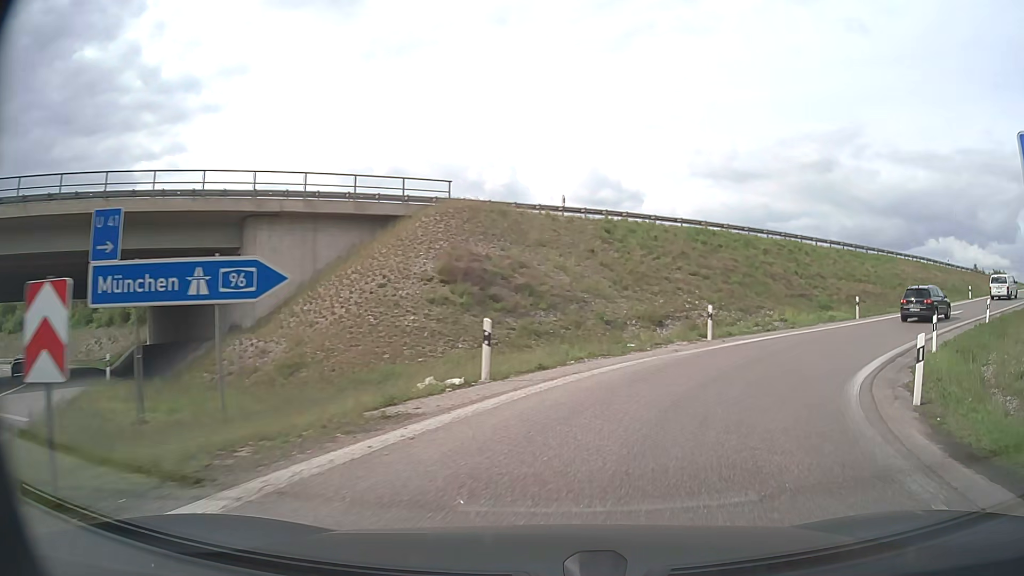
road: motorway_link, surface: asphalt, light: Day
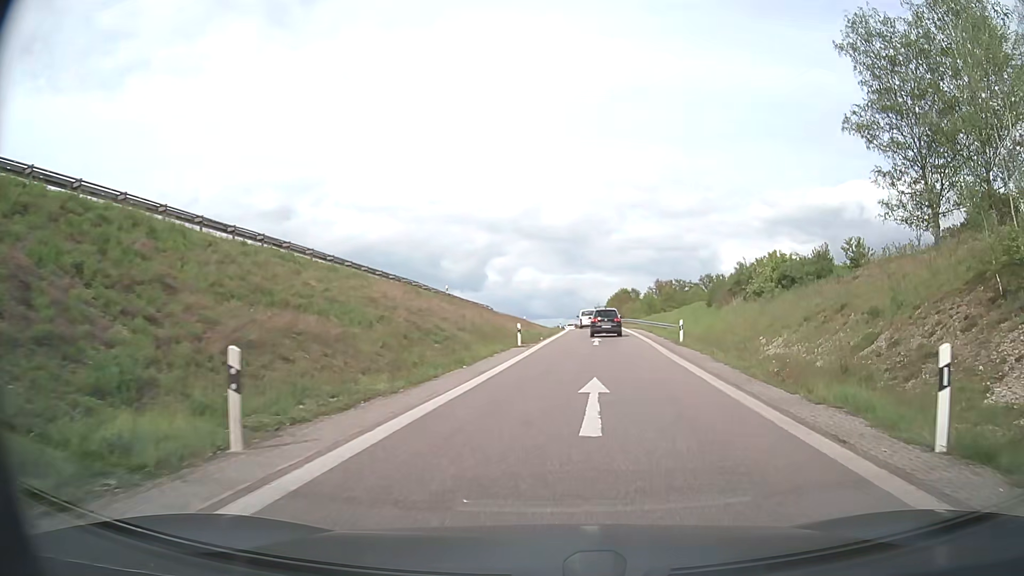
(+11.5, +24.7) m; +46°
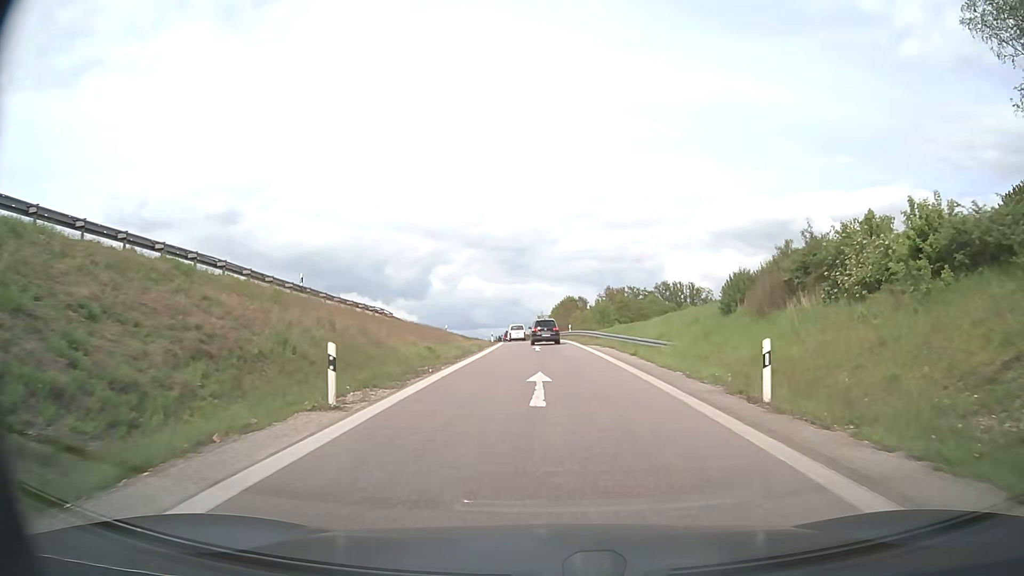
(+1.3, +19.5) m; +5°
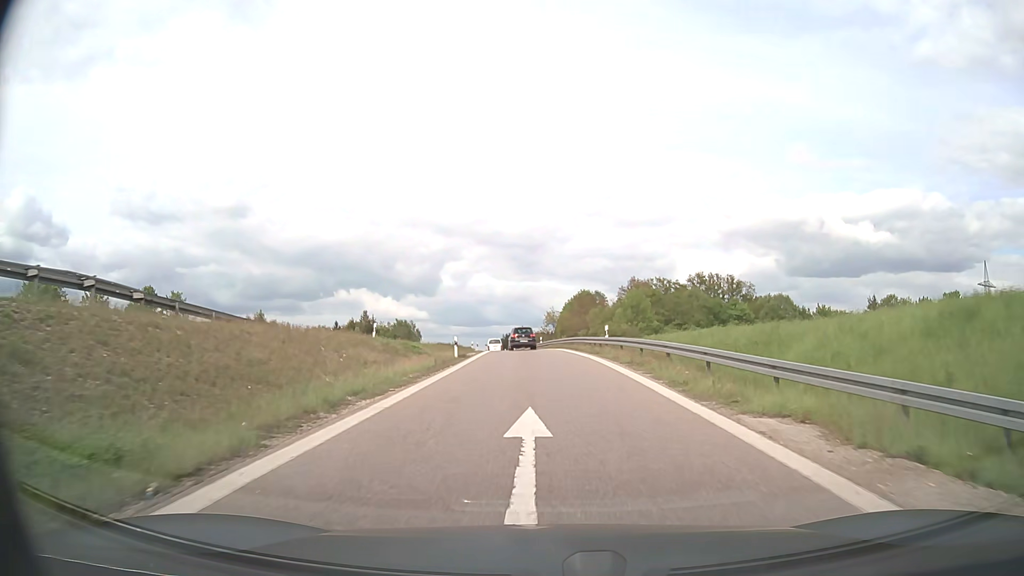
(-0.3, +30.1) m; -1°
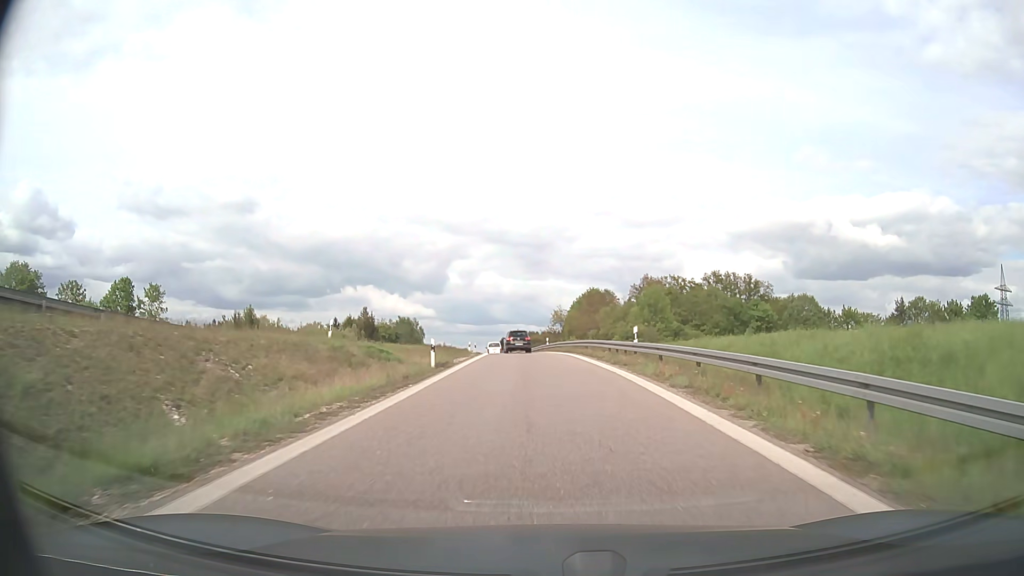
(0.0, +8.3) m; -1°
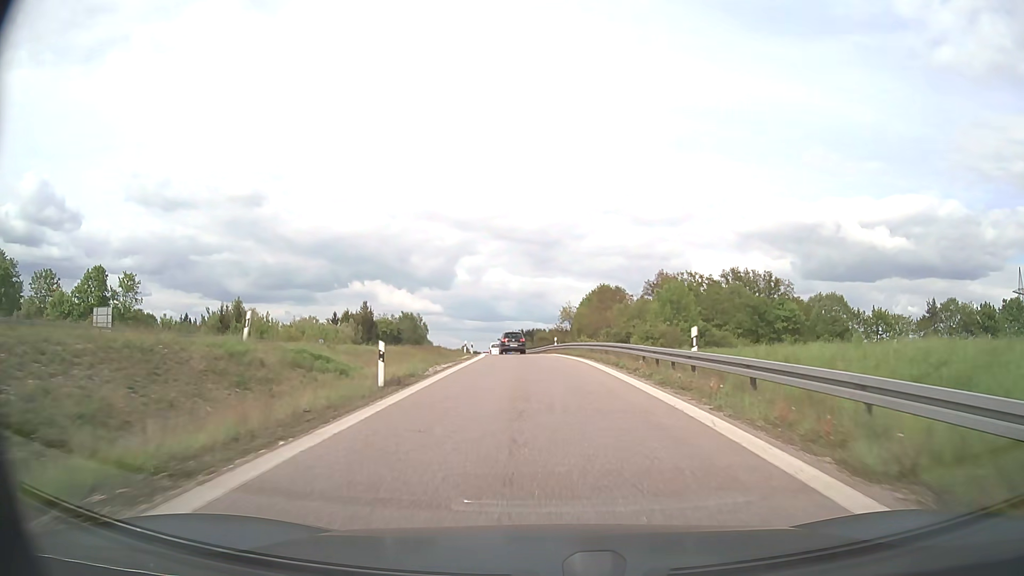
(0.0, +8.5) m; -1°
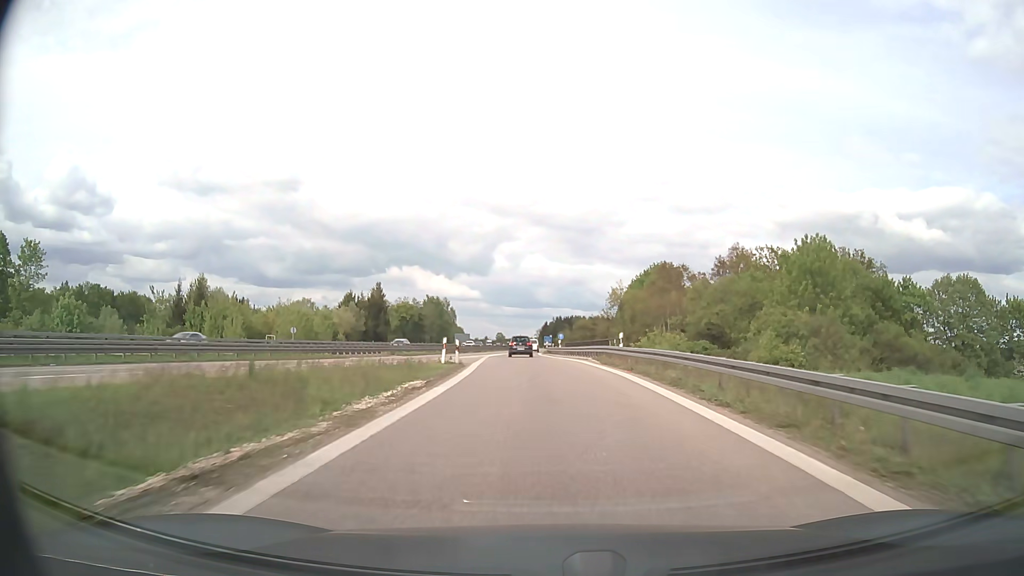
(-0.7, +26.7) m; -3°
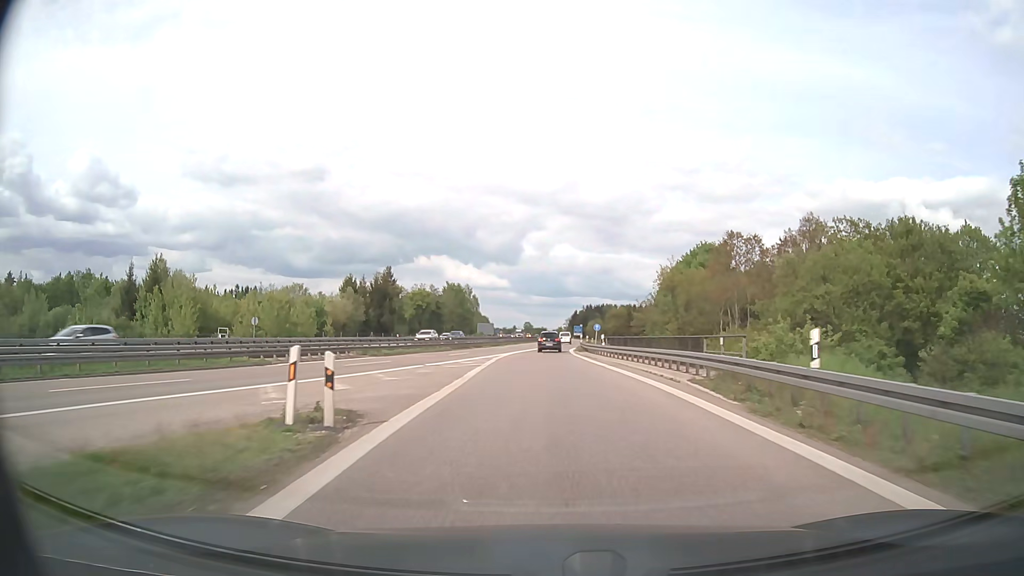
(-0.4, +18.9) m; -2°
(0, +10) (0, +20) (0, +30) (0, +40) (0, +50) (0, +60) (+1, +70) (+2, +80) (+2, +90) (+3, +100) m
